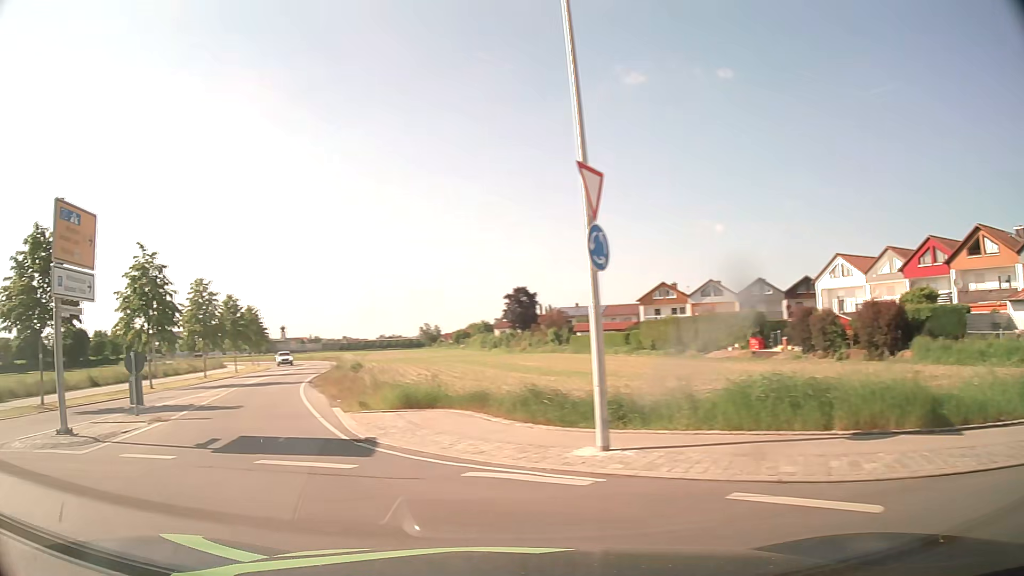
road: unclassified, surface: asphalt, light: Day
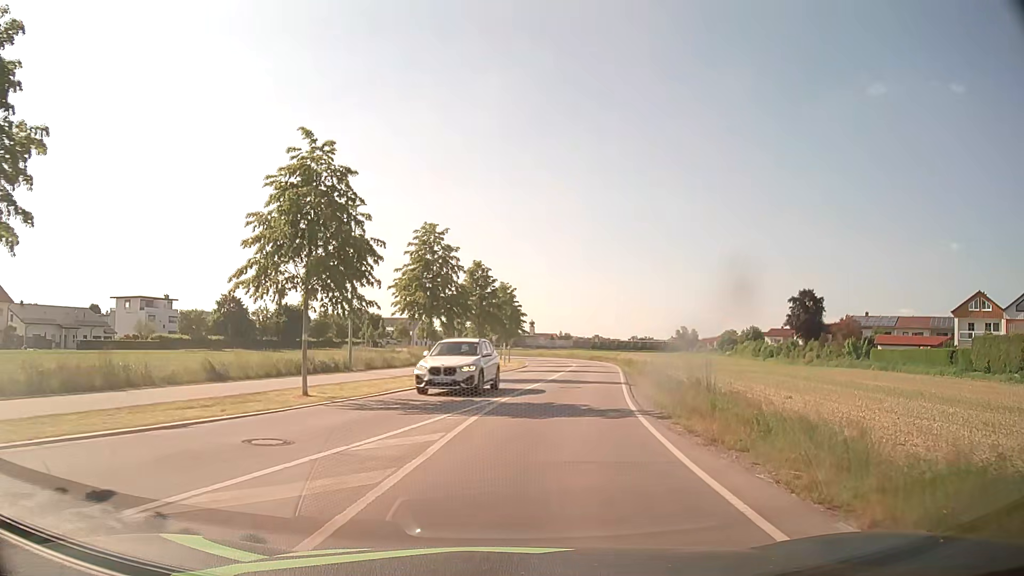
(-5.9, +16.4) m; -20°
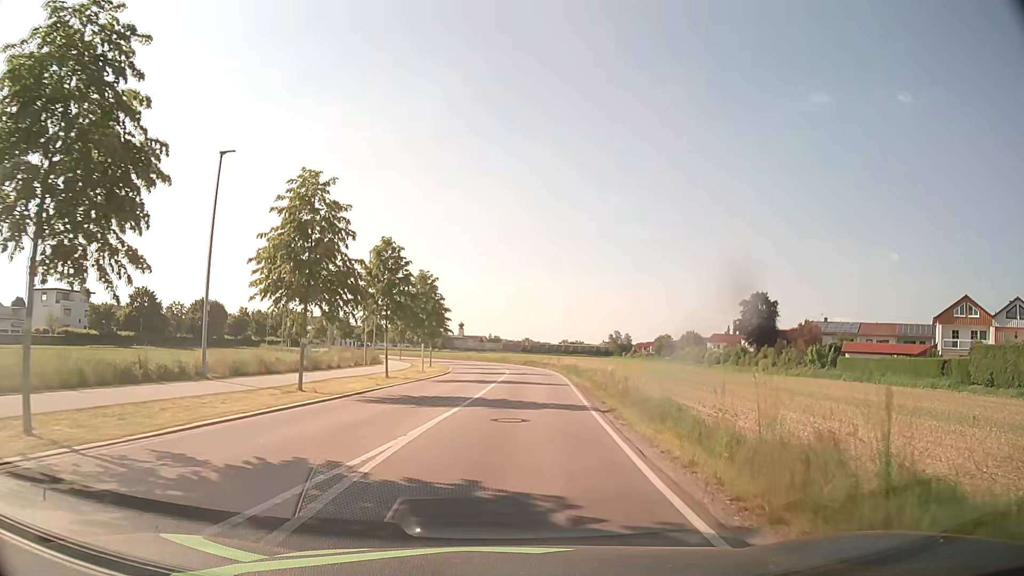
(+0.5, +9.5) m; +6°
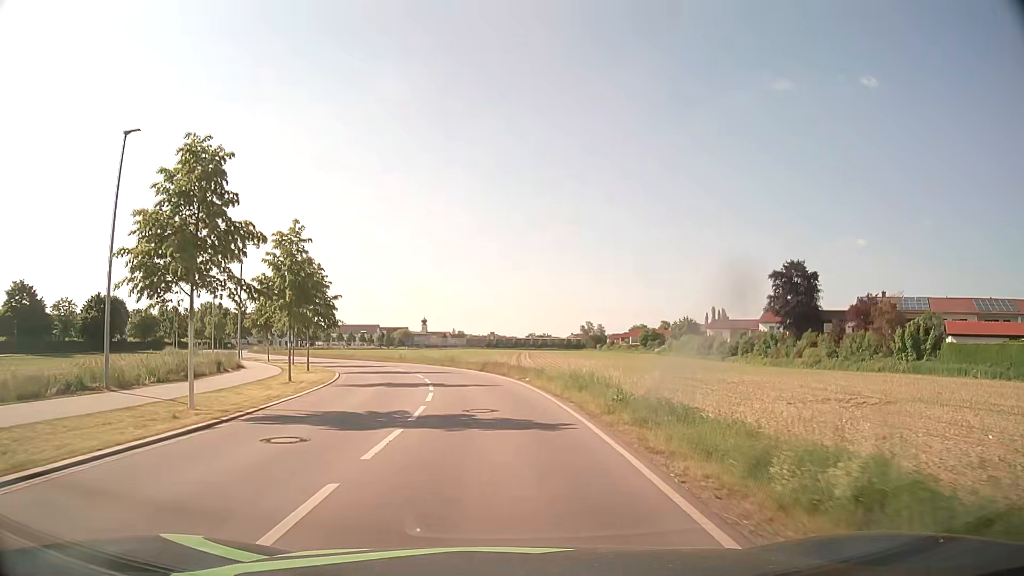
(+1.1, +29.2) m; +3°
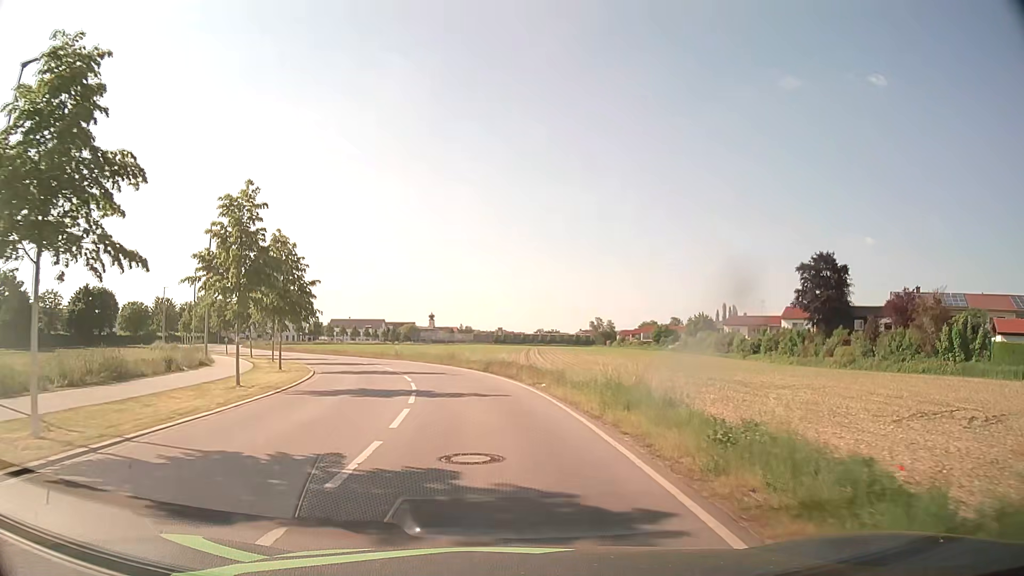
(0.0, +6.4) m; -1°
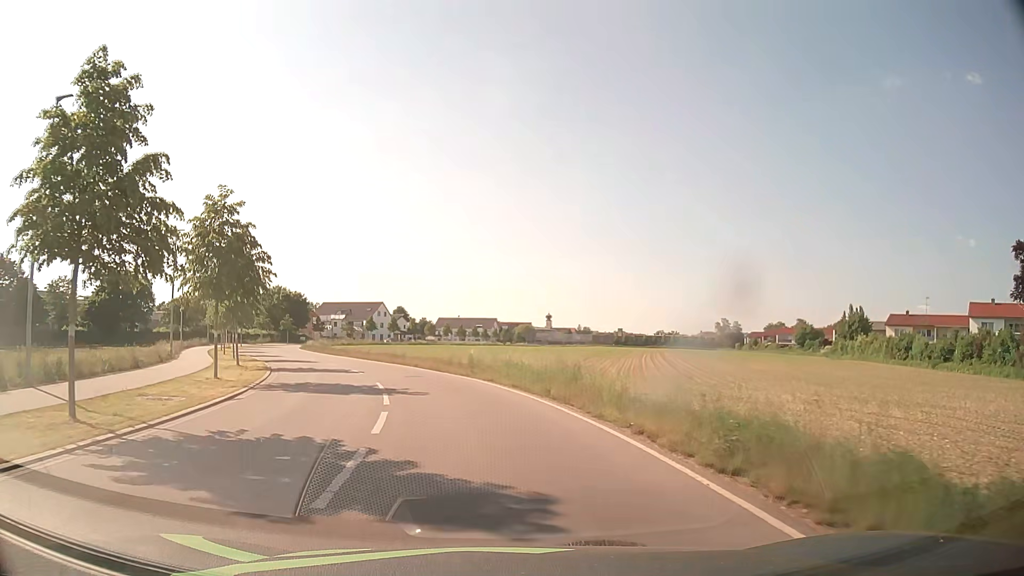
(-1.7, +23.5) m; -10°
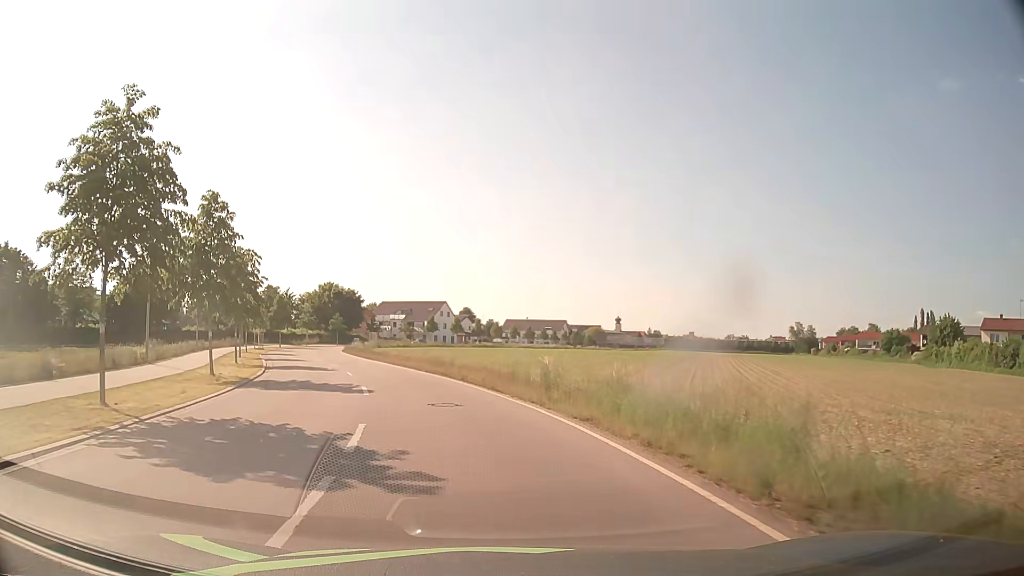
(-0.5, +11.0) m; -5°
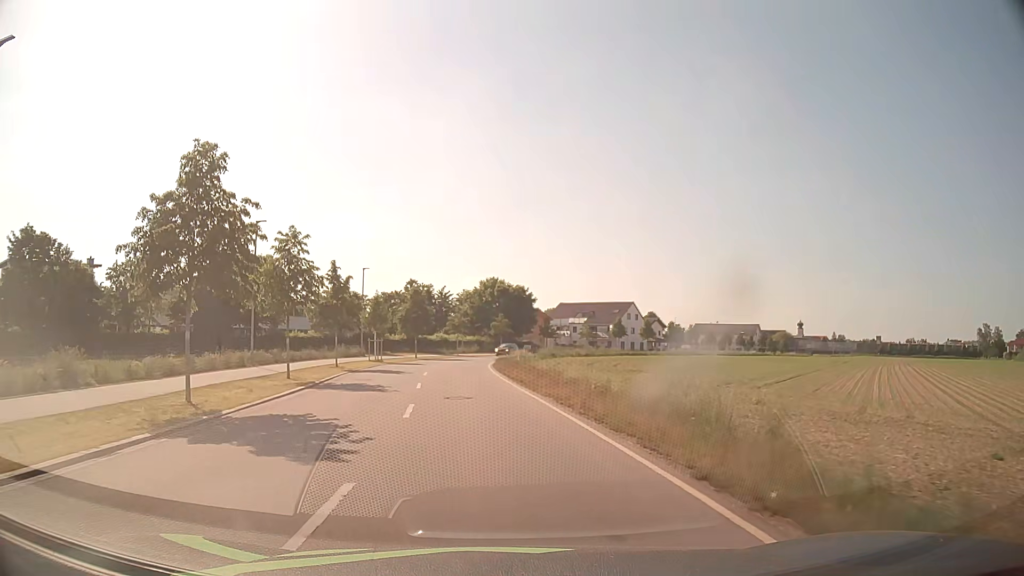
(-3.2, +22.8) m; -15°
(0, +10) (-1, +20) (-2, +30) (-2, +40) (-2, +50) (-2, +60) (0, +70) (+4, +79) (+8, +88) (+13, +97) m
